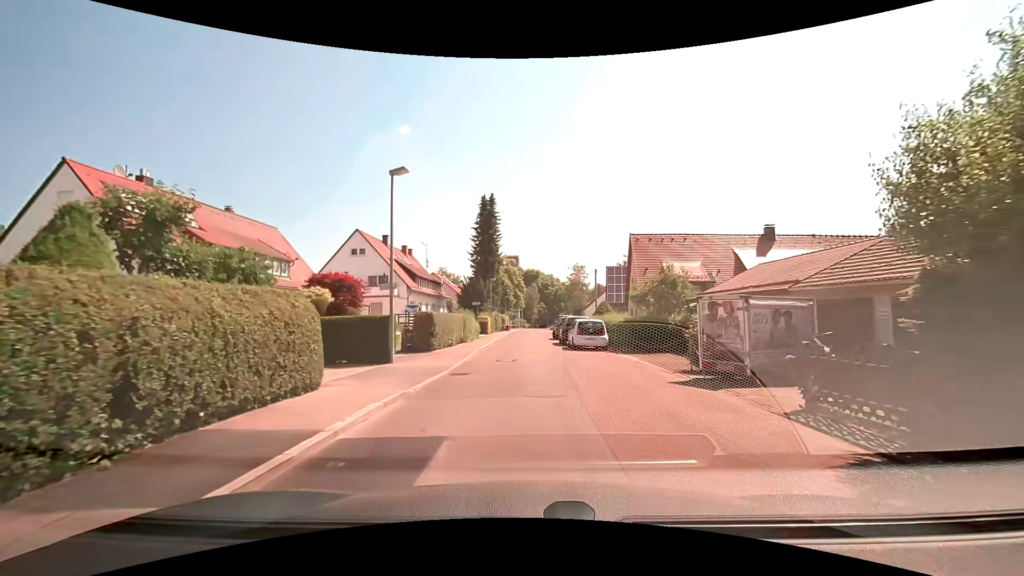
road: residential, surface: asphalt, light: Day
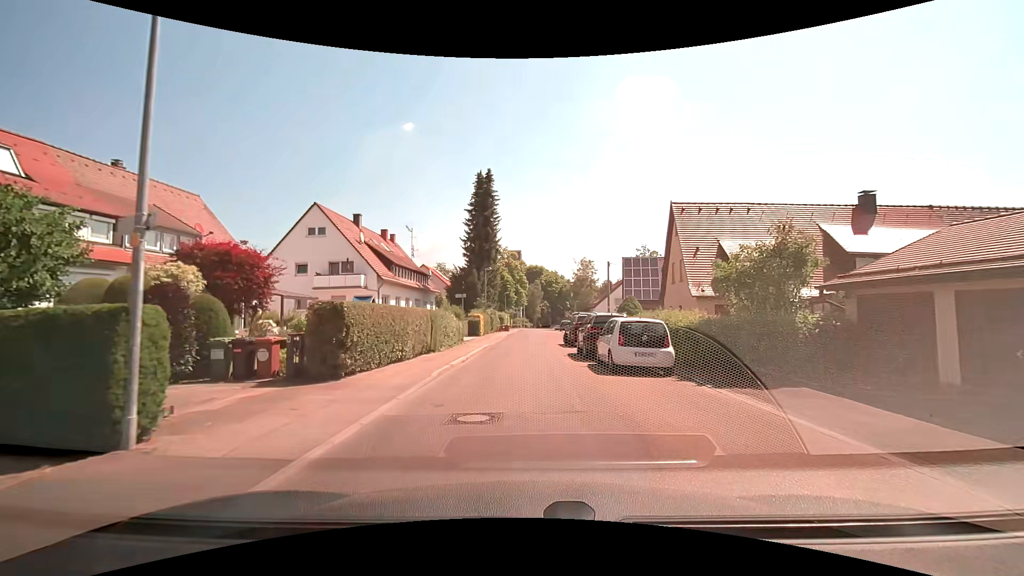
(+0.1, +10.3) m; 0°
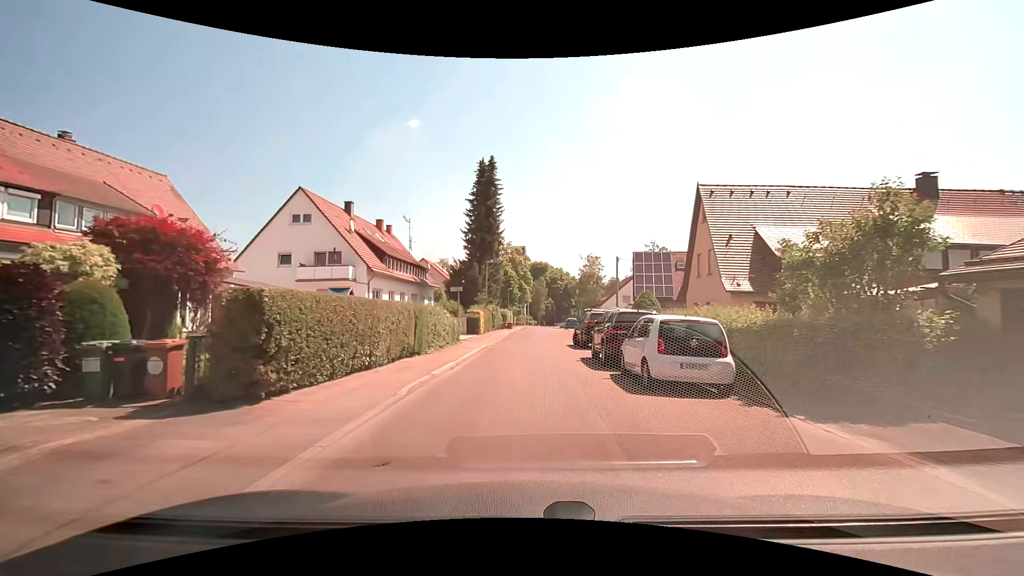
(0.0, +3.5) m; 0°
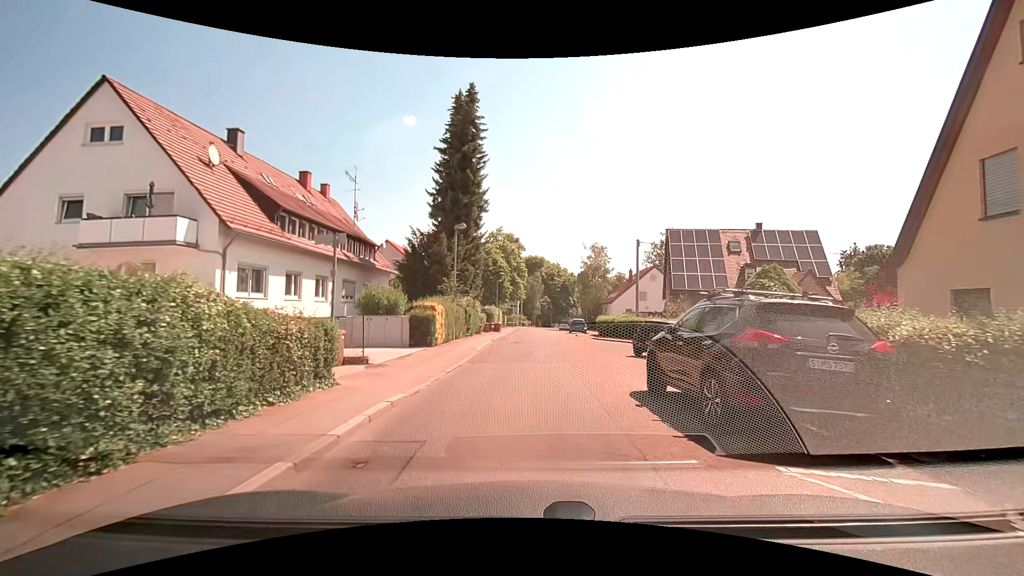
(+0.1, +16.0) m; +1°
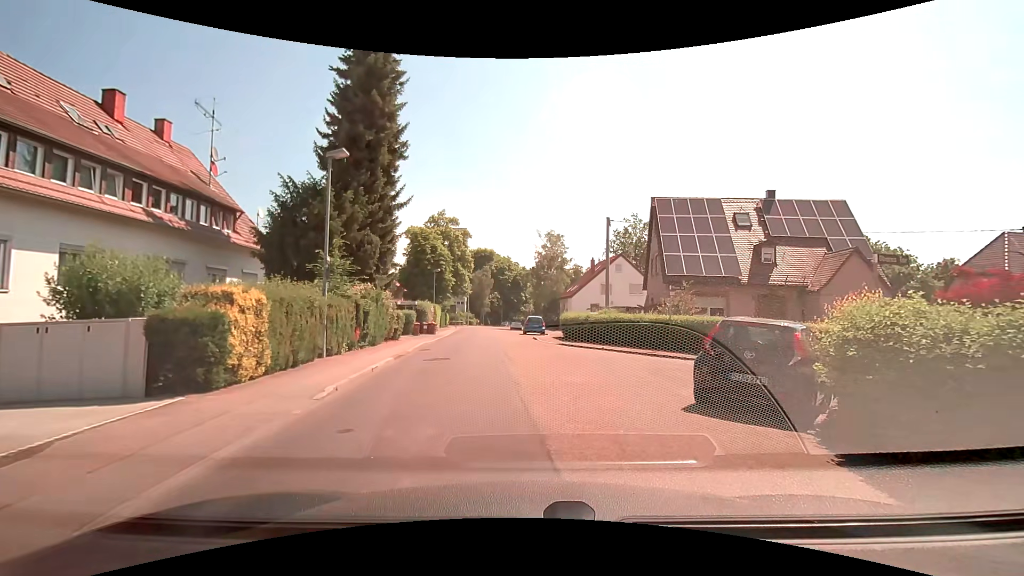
(+0.5, +11.2) m; +7°
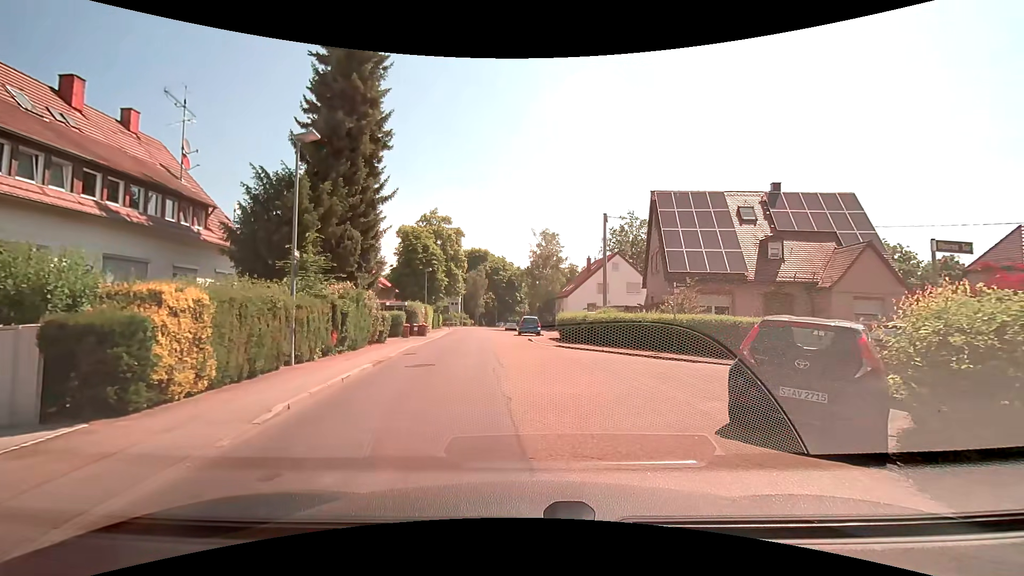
(0.0, +1.6) m; -1°
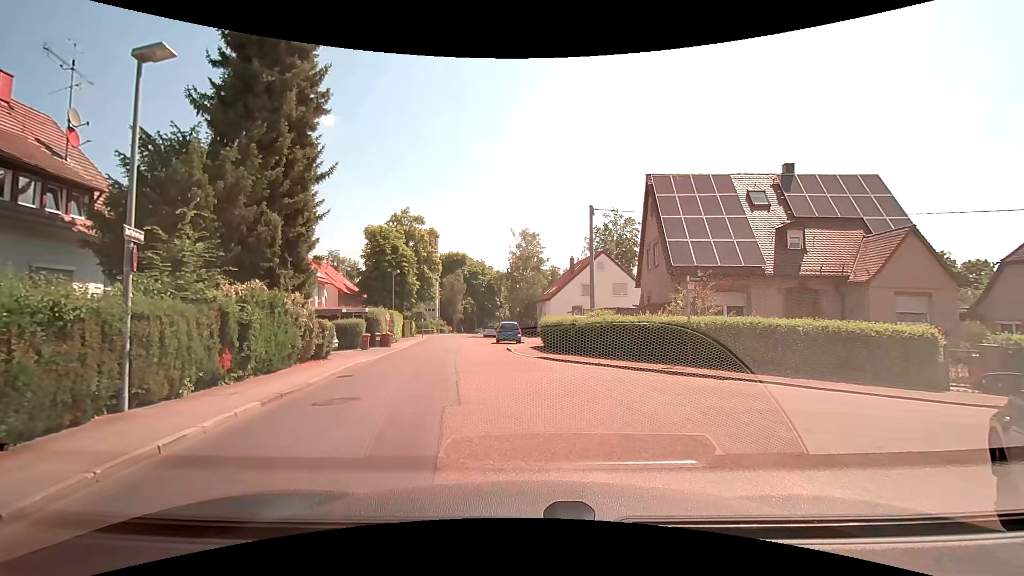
(+0.1, +4.5) m; +3°
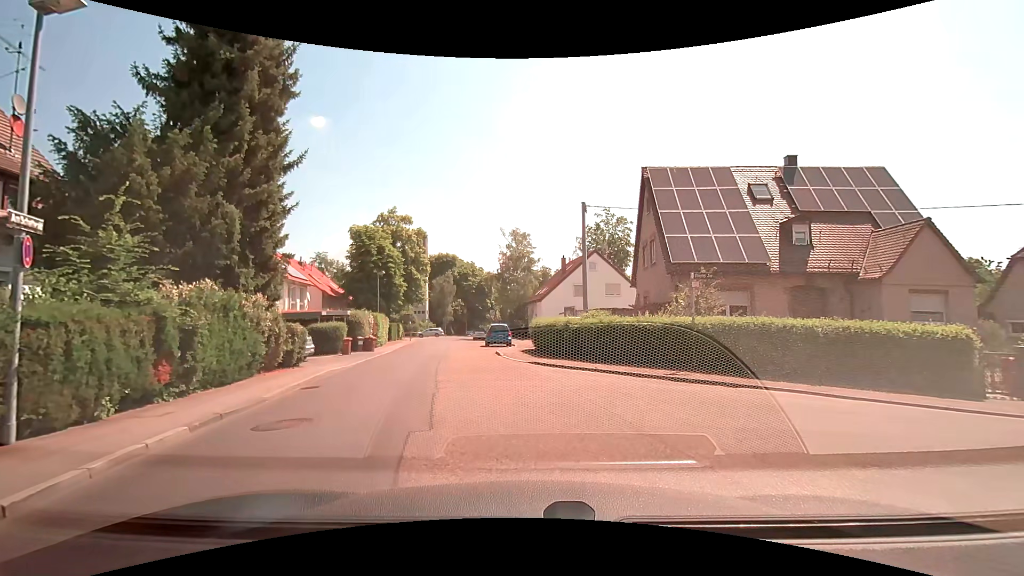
(0.0, +1.5) m; 0°
